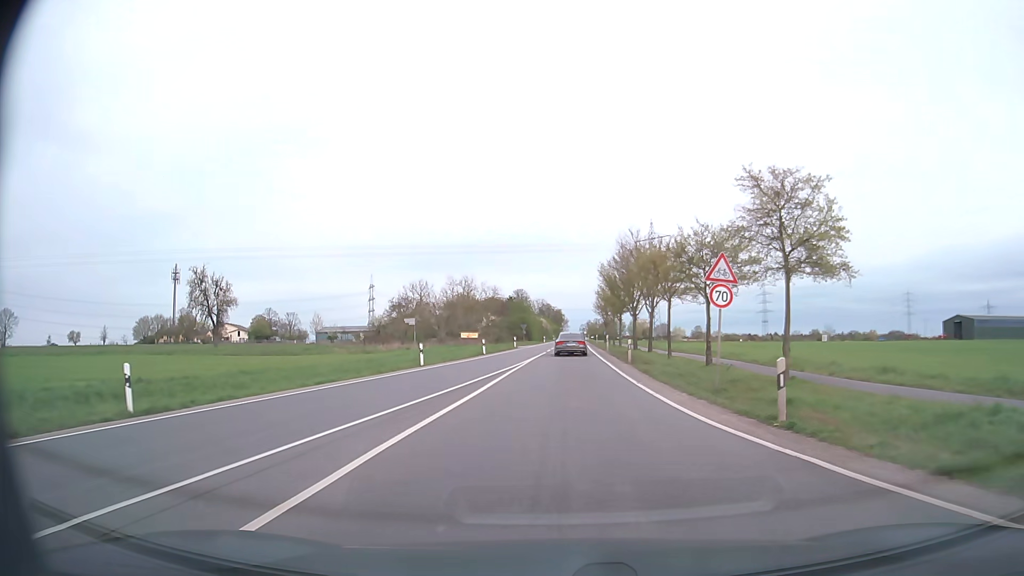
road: secondary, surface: asphalt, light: Day
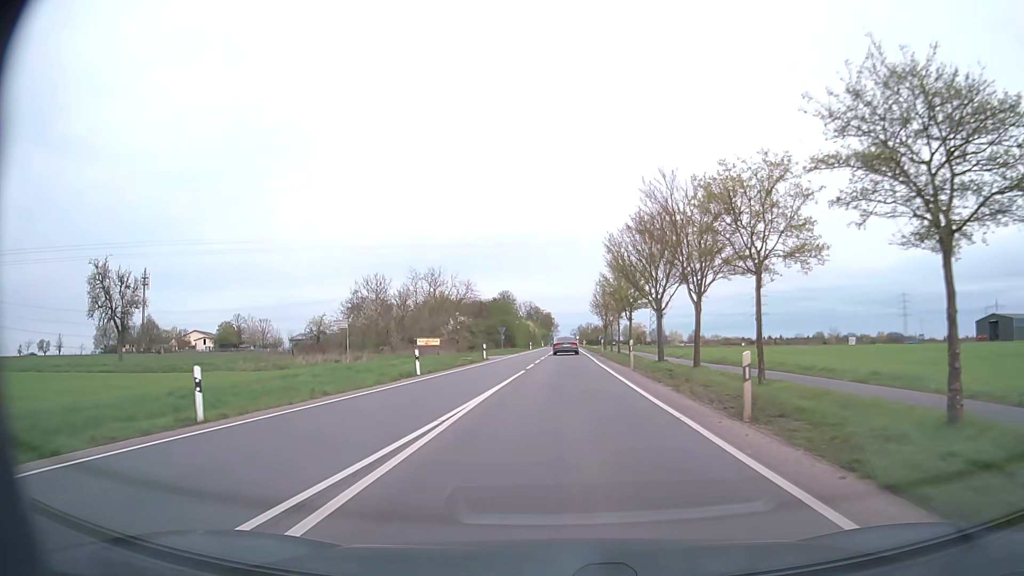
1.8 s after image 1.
(+0.1, +20.5) m; +1°
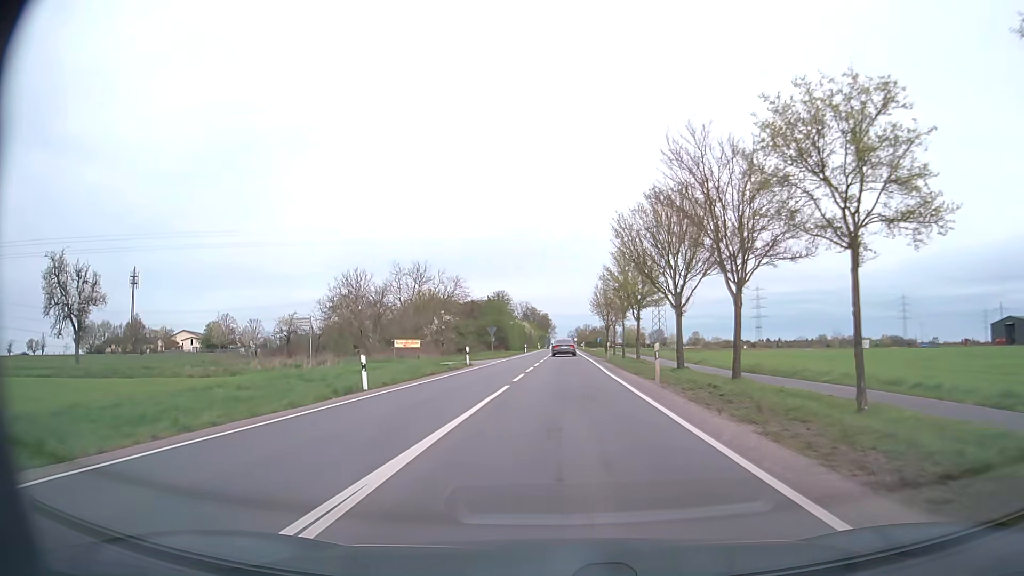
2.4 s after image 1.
(0.0, +7.6) m; 0°
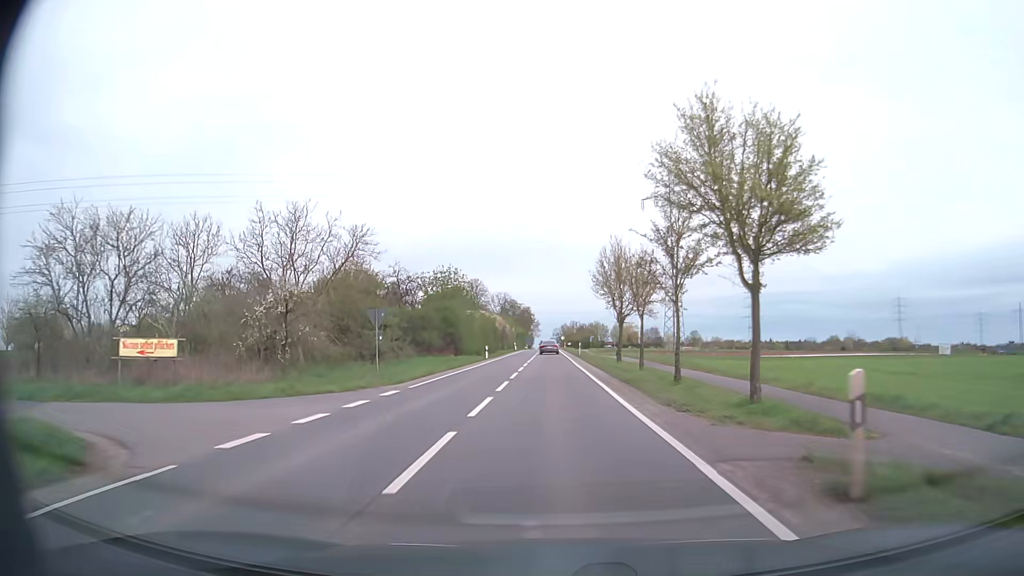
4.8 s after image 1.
(+0.6, +33.9) m; +1°
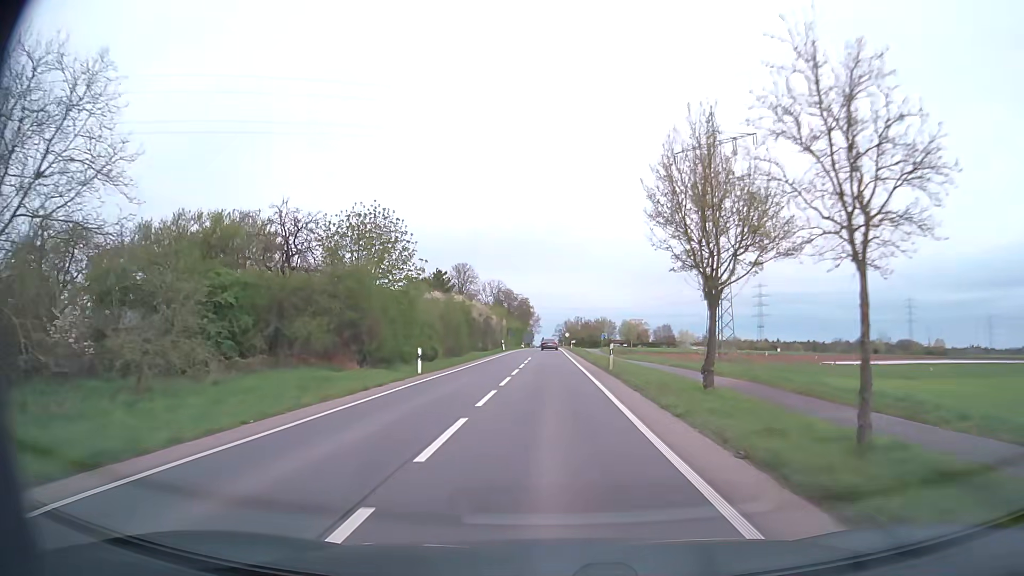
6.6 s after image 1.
(-0.1, +28.9) m; 0°
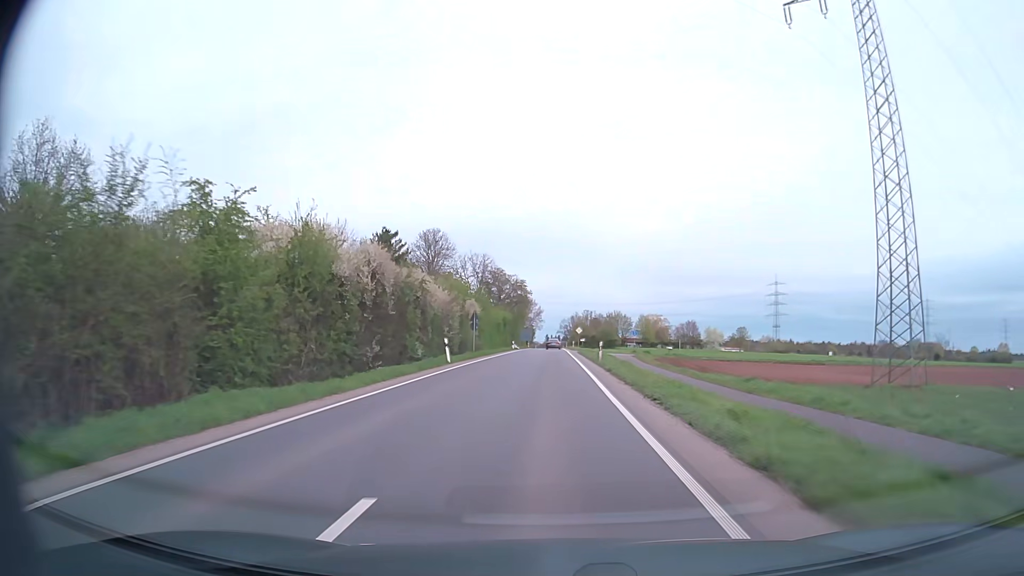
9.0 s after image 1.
(0.0, +42.2) m; 0°
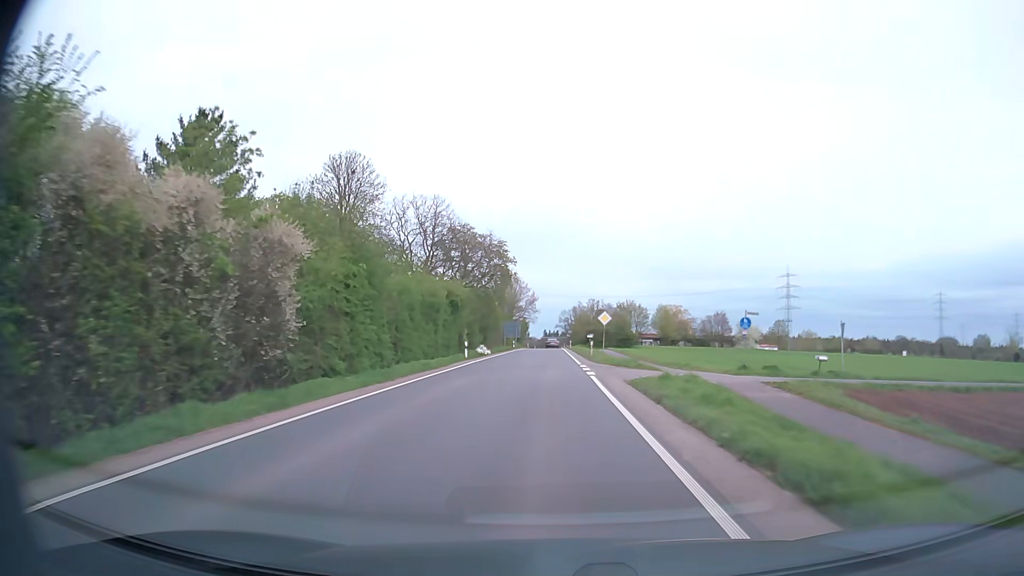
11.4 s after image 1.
(+0.1, +44.6) m; 0°
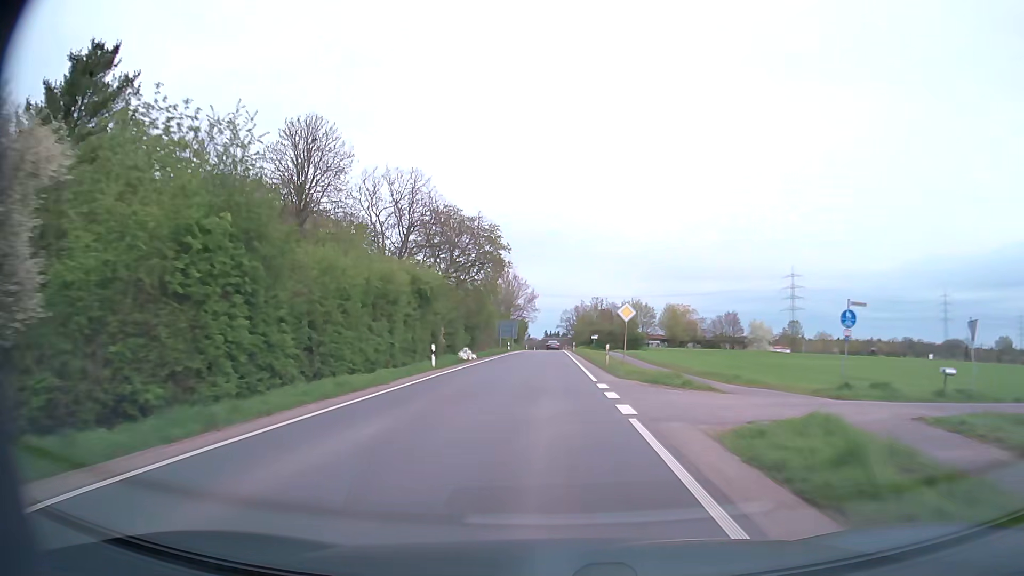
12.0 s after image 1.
(0.0, +11.5) m; 0°
